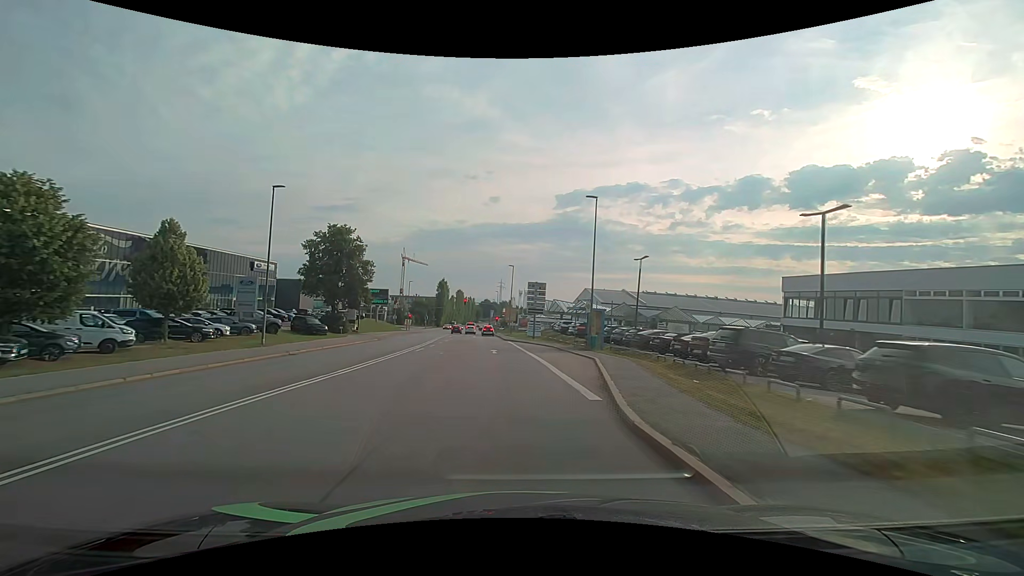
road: secondary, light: Day
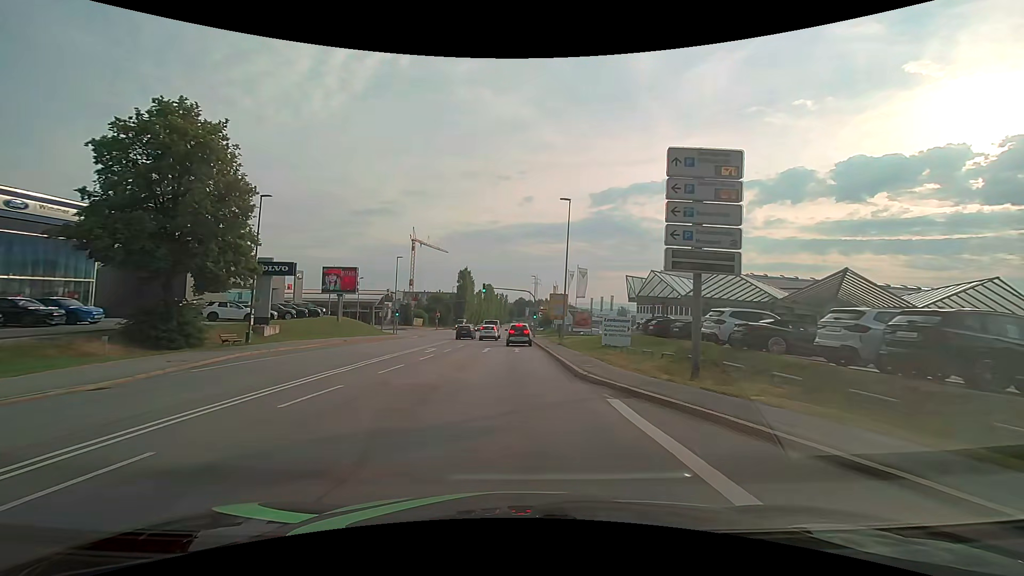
(-1.8, +38.1) m; -4°
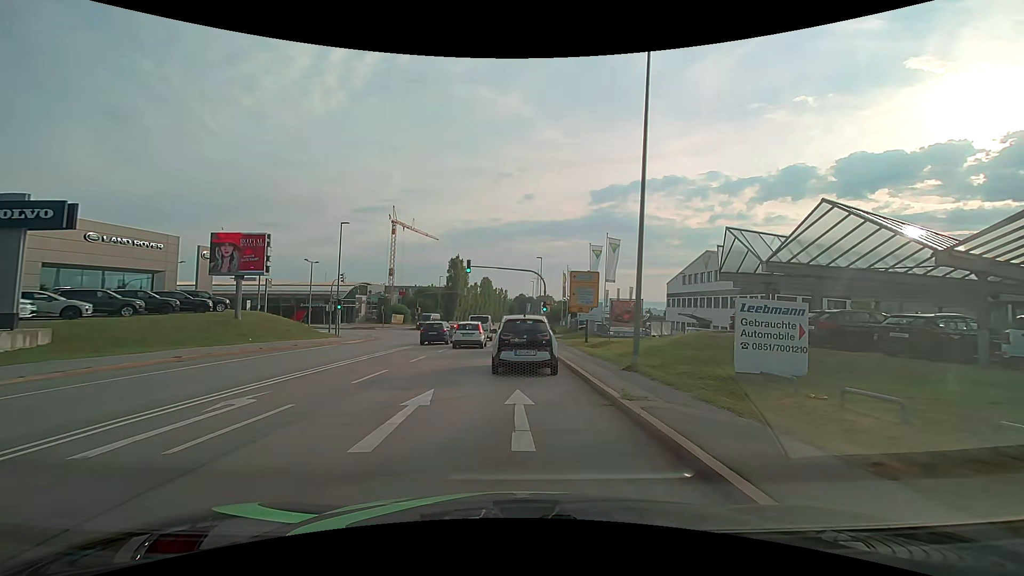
(0.0, +20.2) m; 0°
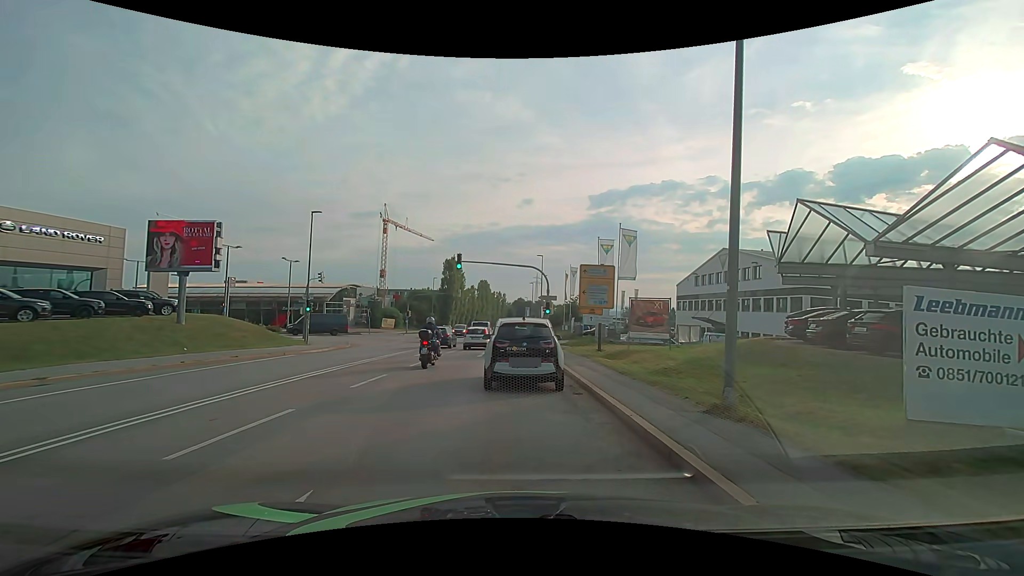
(0.0, +5.7) m; 0°
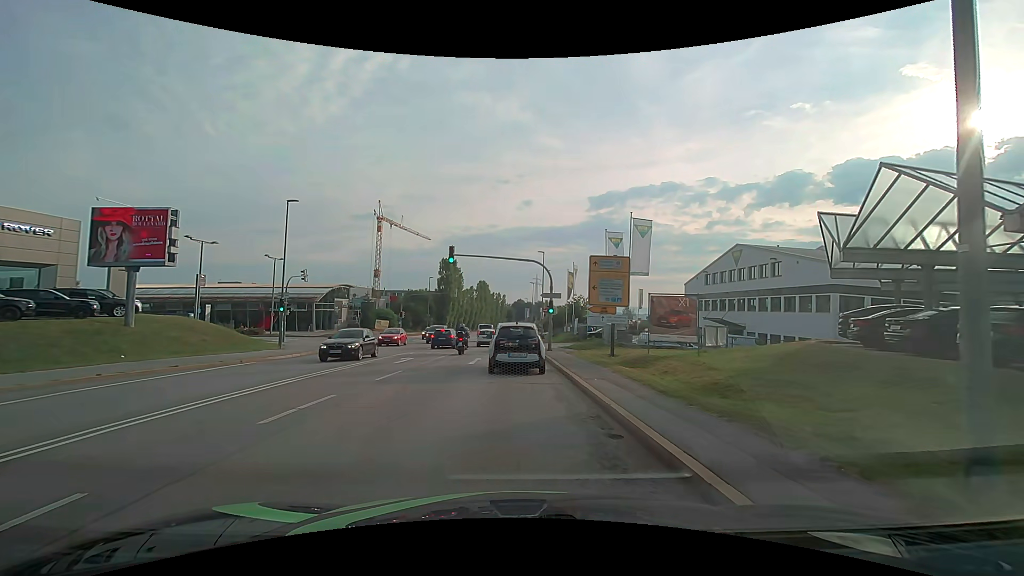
(0.0, +4.2) m; +1°
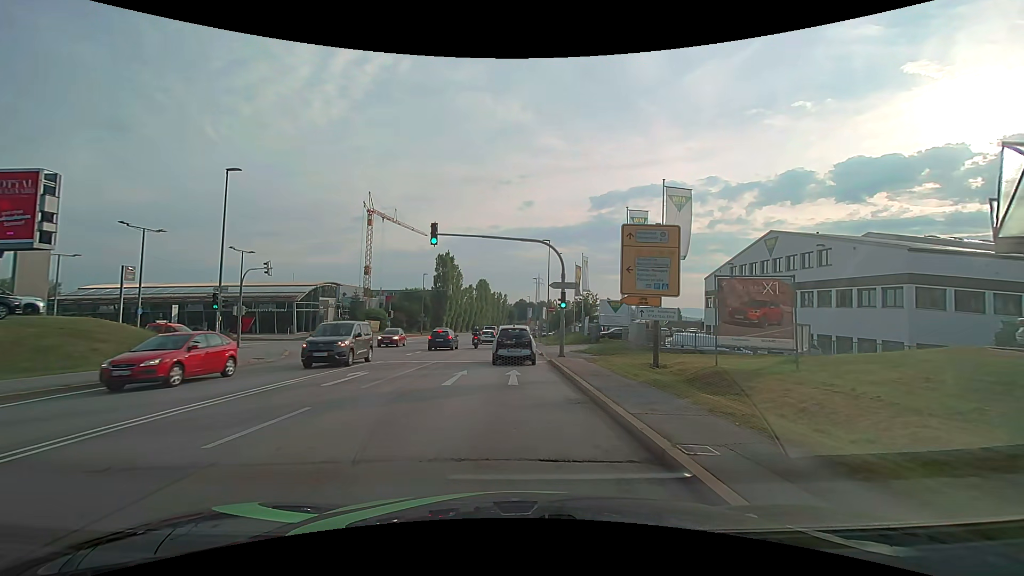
(-0.1, +7.6) m; -1°
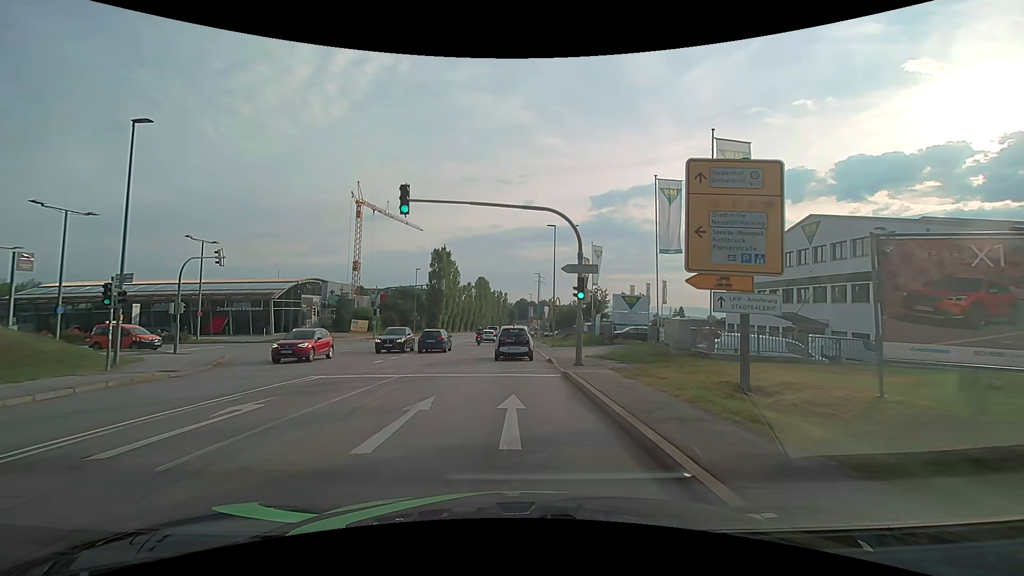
(-0.1, +6.9) m; 0°
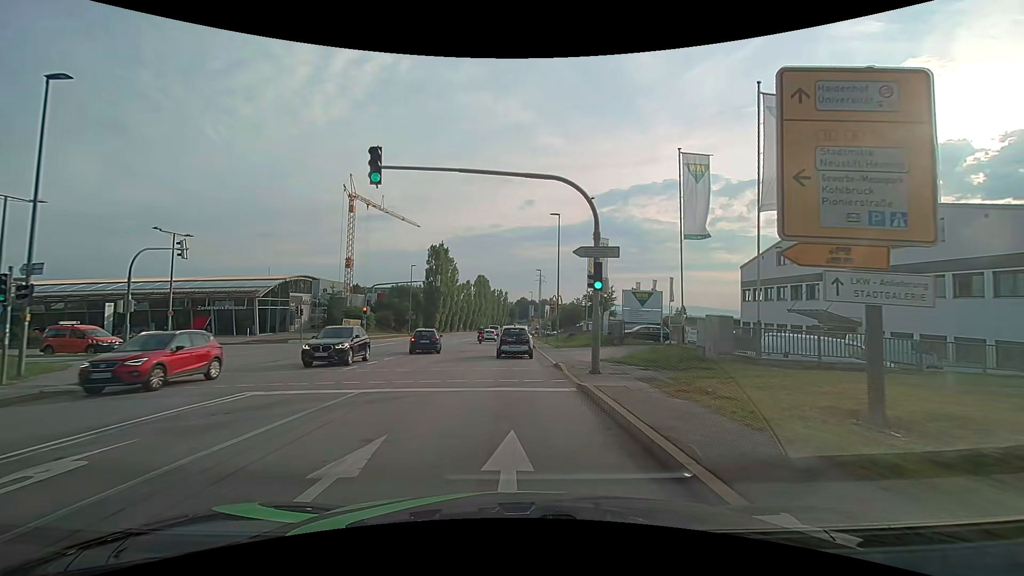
(0.0, +3.9) m; 0°
(0, +10) (0, +20) (0, +30) (0, +40) (0, +50) (0, +60) (0, +70) (0, +80) (0, +90) (0, +100) m
